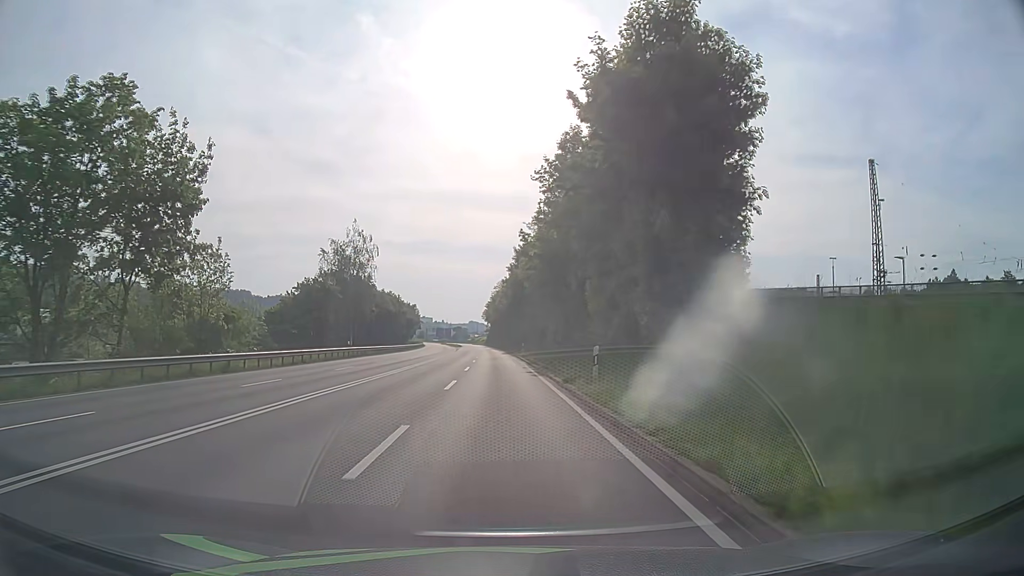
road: primary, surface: asphalt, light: Day
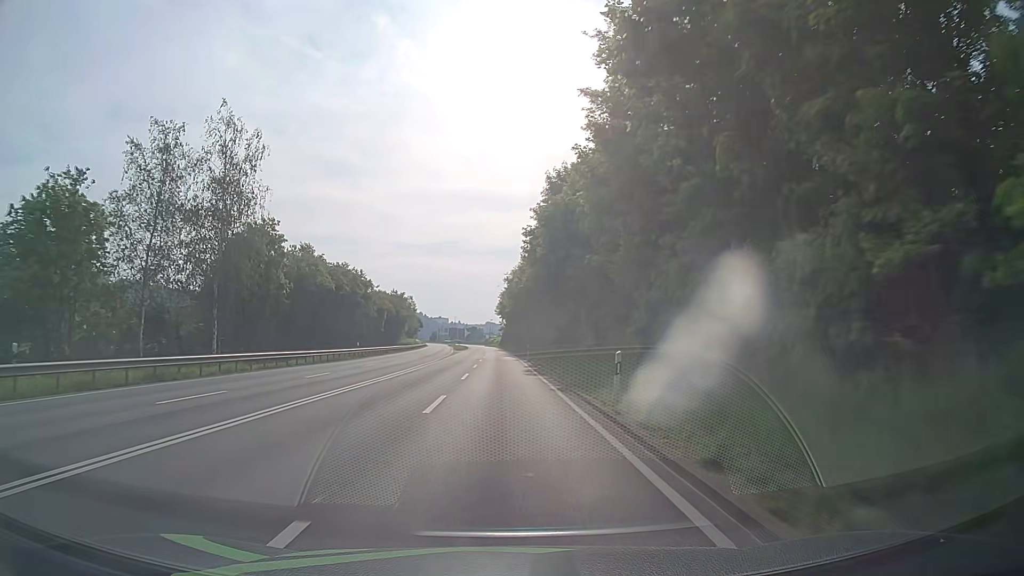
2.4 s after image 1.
(-0.6, +41.9) m; -2°
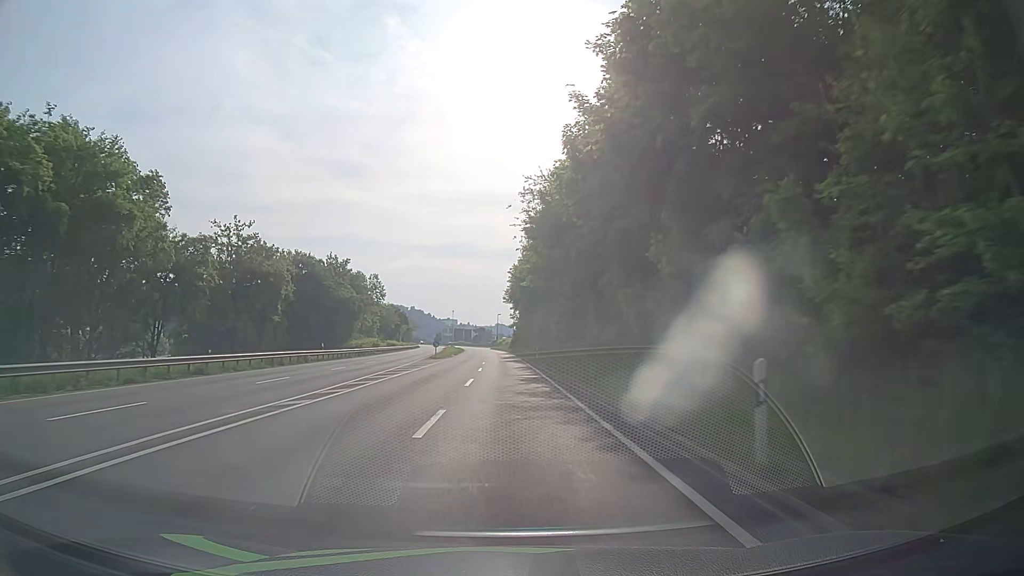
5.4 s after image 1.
(-0.4, +52.0) m; -1°
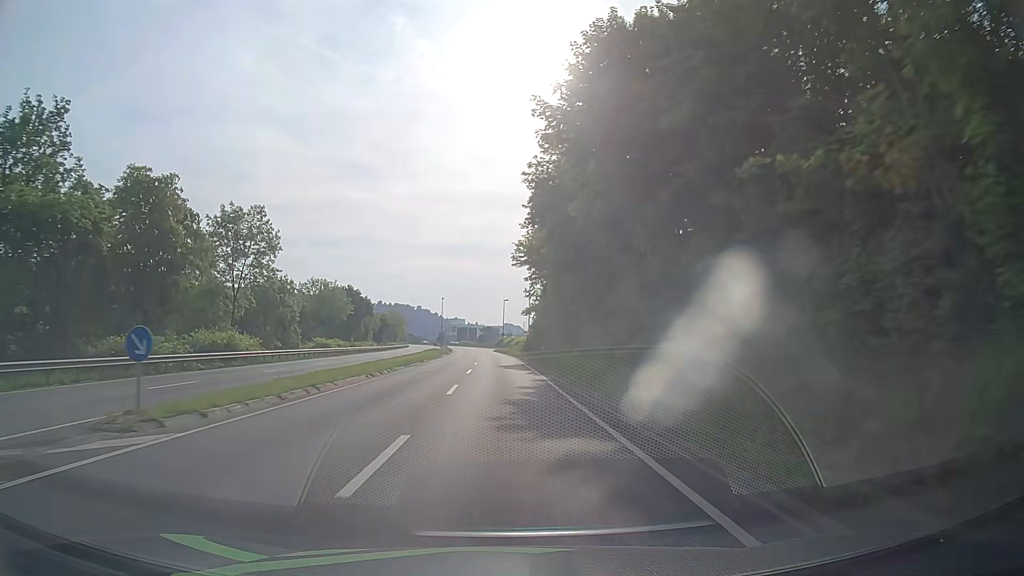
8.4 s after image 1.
(-0.2, +52.0) m; 0°
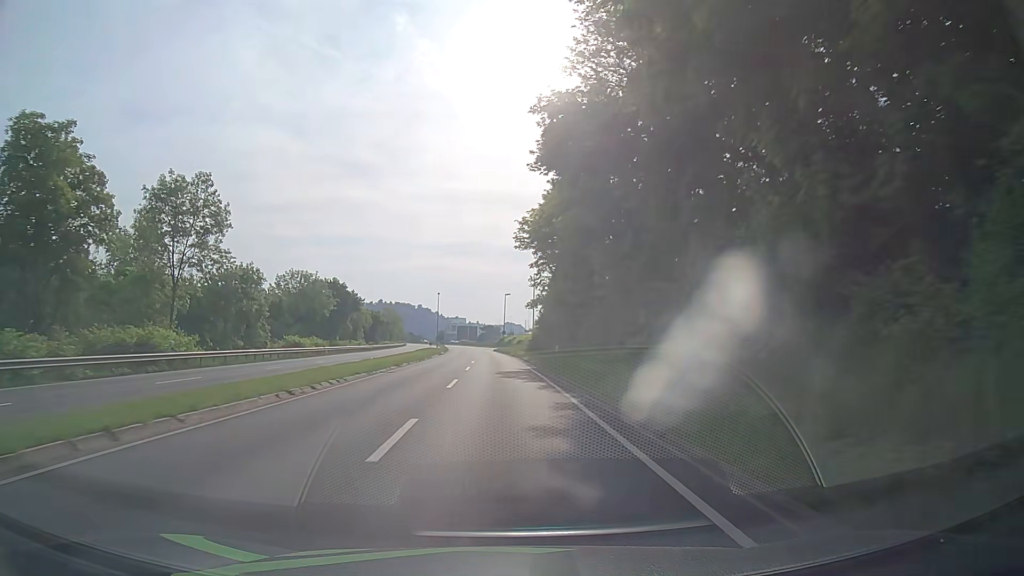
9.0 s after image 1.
(-0.1, +10.5) m; -1°
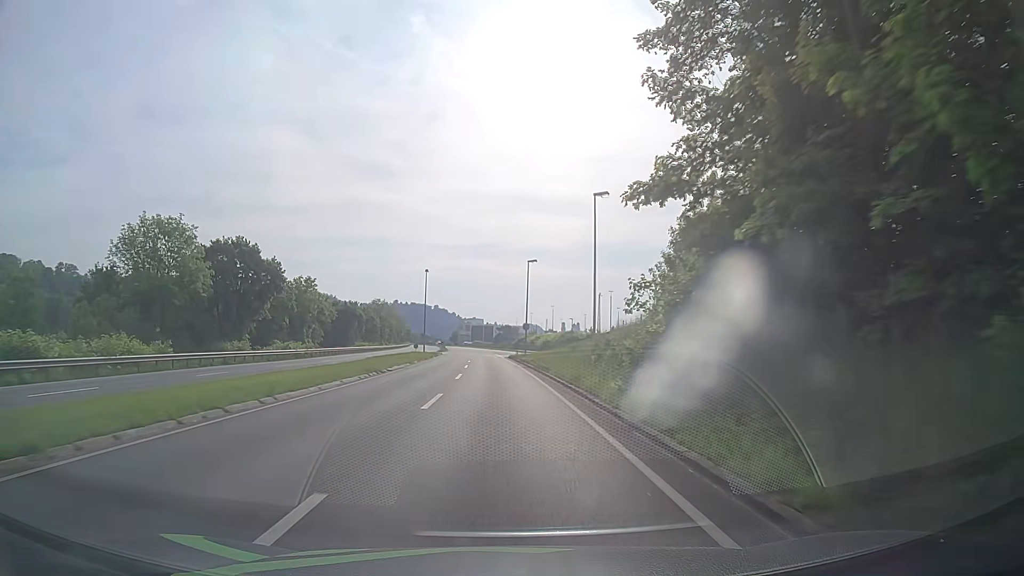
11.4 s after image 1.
(-0.3, +41.7) m; -1°
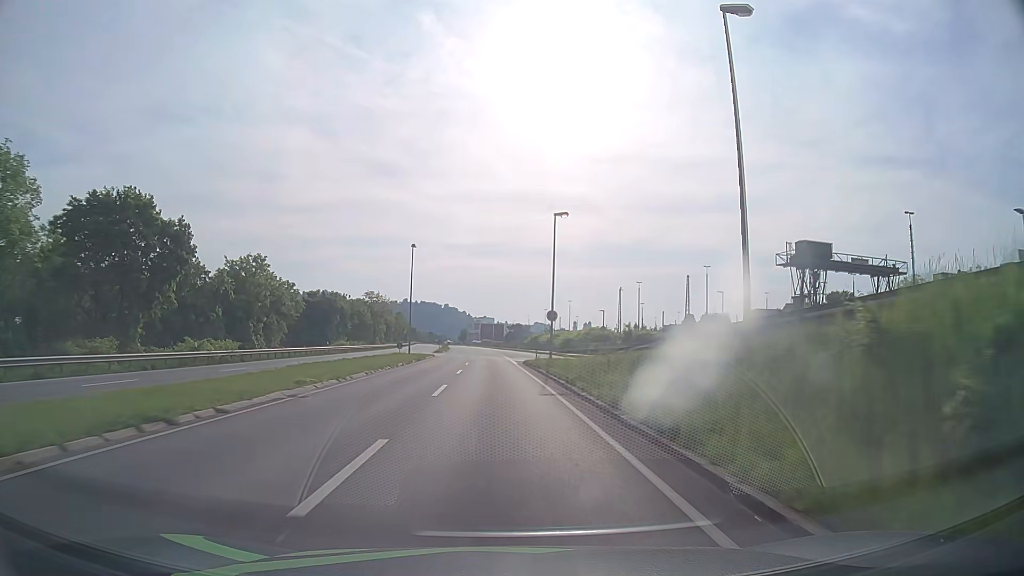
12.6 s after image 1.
(-0.3, +20.7) m; -1°
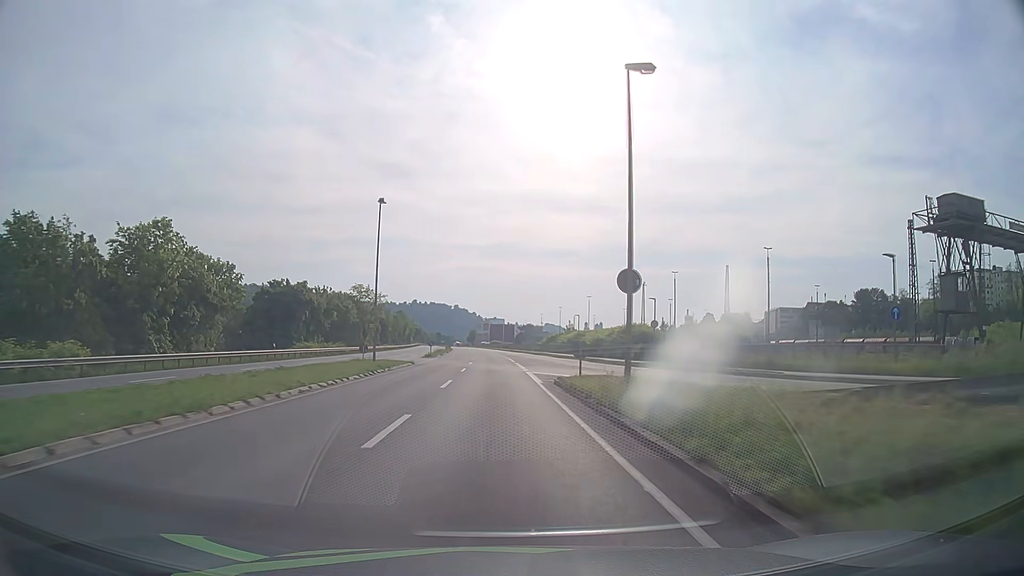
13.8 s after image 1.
(-0.2, +20.7) m; -1°
(0, +10) (0, +20) (-1, +30) (-1, +40) (-1, +50) (-1, +60) (-2, +70) (-2, +80) (-3, +90) (-4, +100) m
